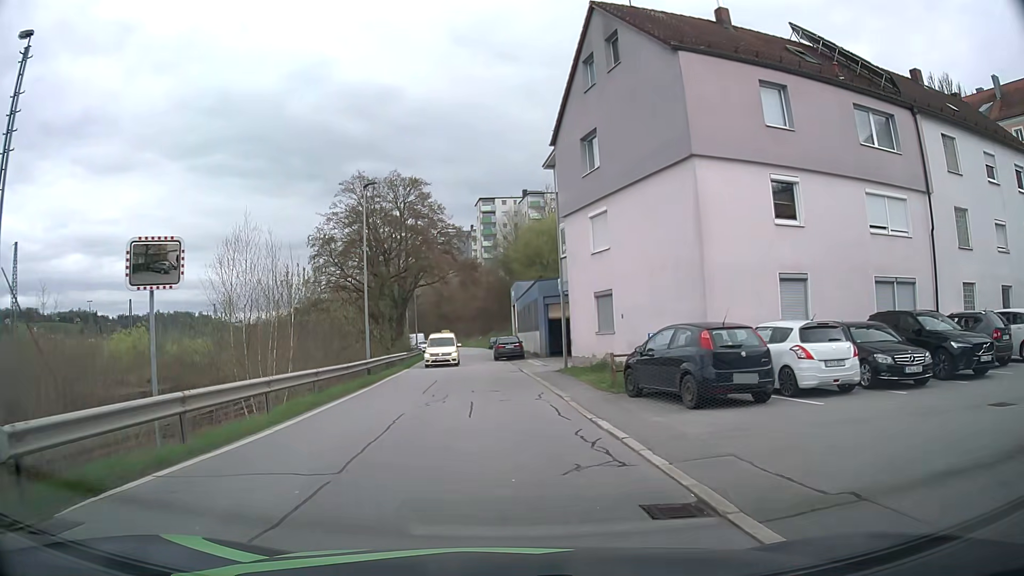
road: residential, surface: asphalt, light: Day
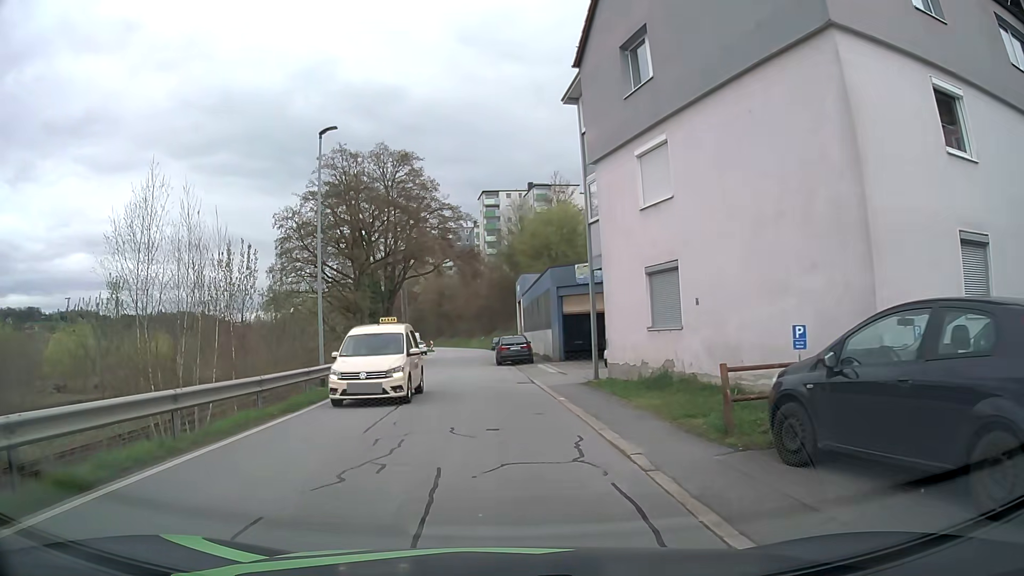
(0.0, +7.9) m; +1°
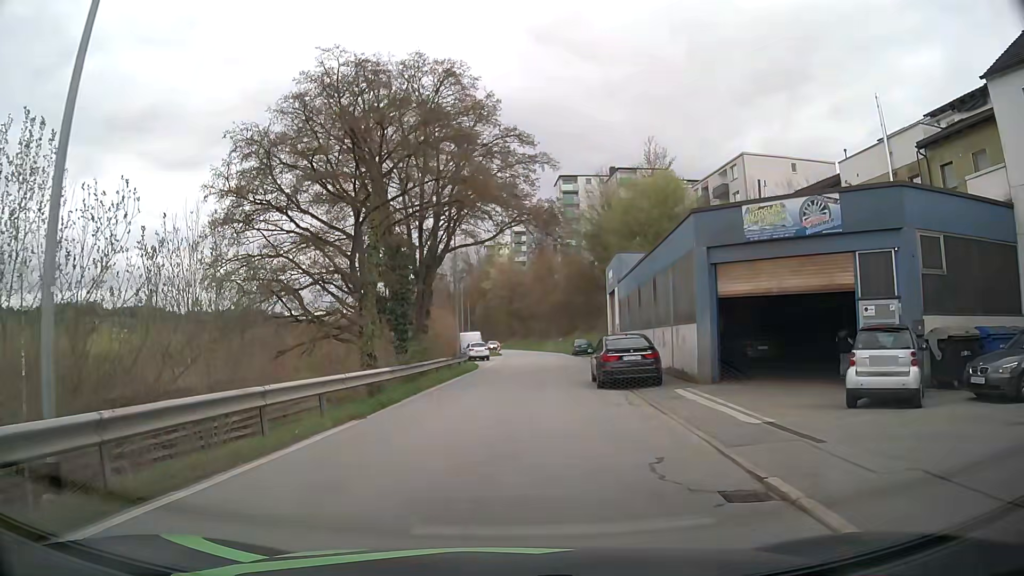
(-1.1, +15.8) m; -8°
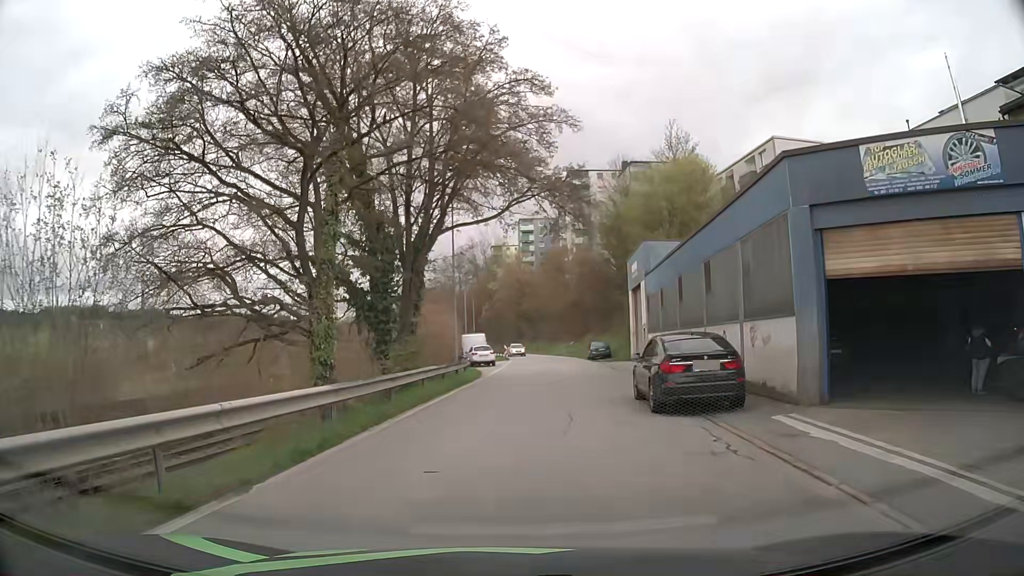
(0.0, +6.6) m; -1°
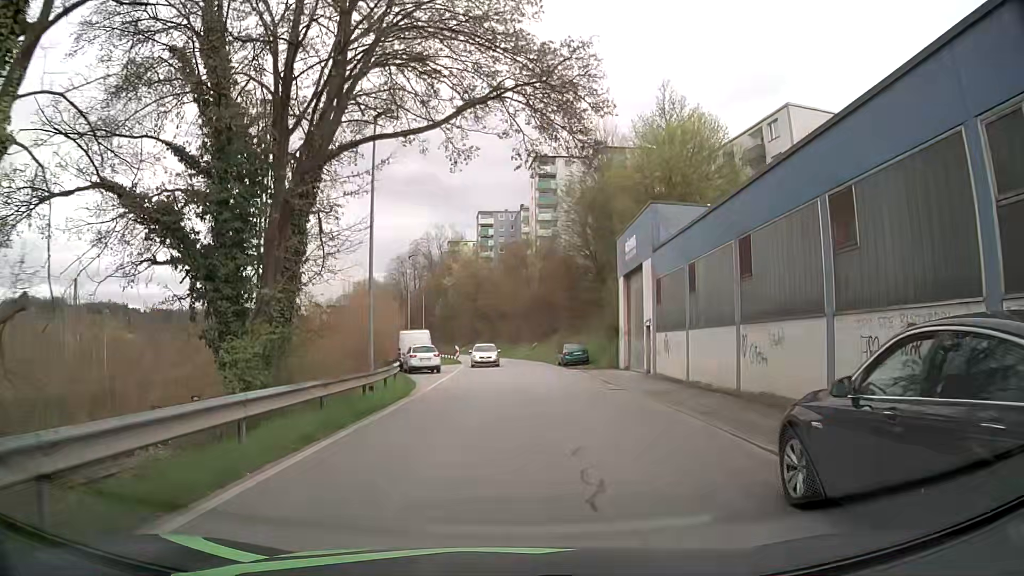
(+0.4, +11.3) m; +4°
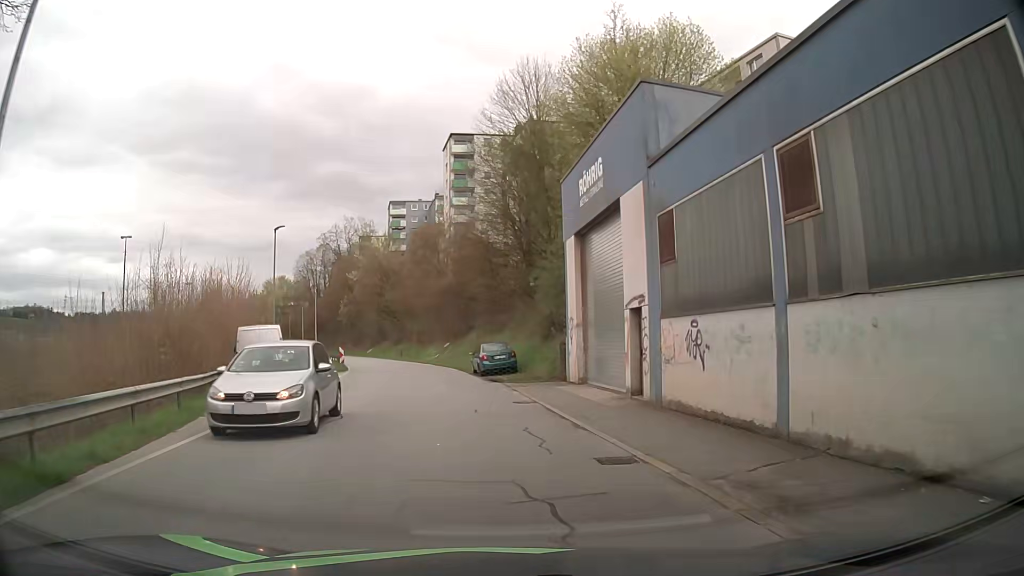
(+1.0, +13.1) m; +7°
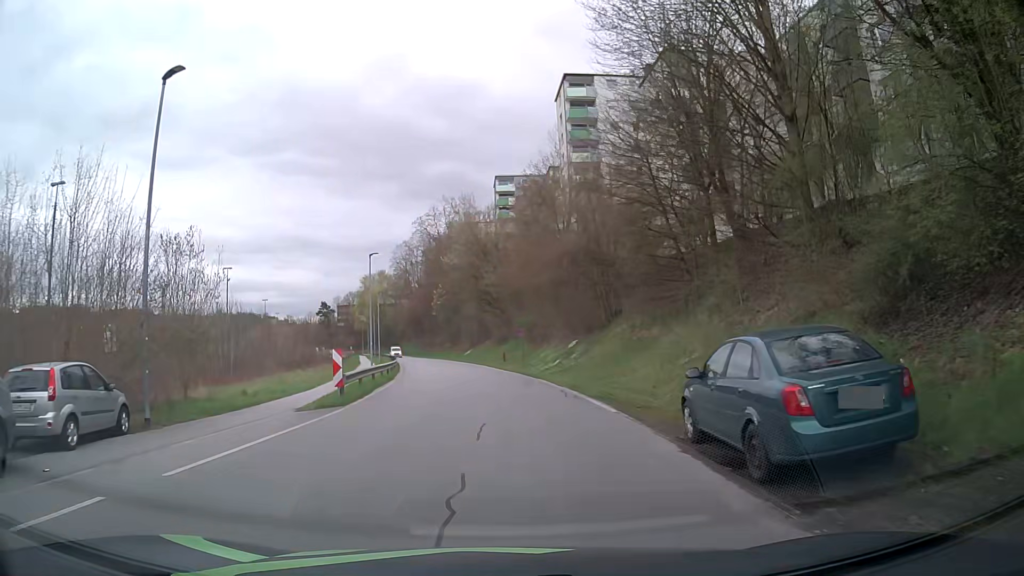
(-2.2, +23.5) m; -9°
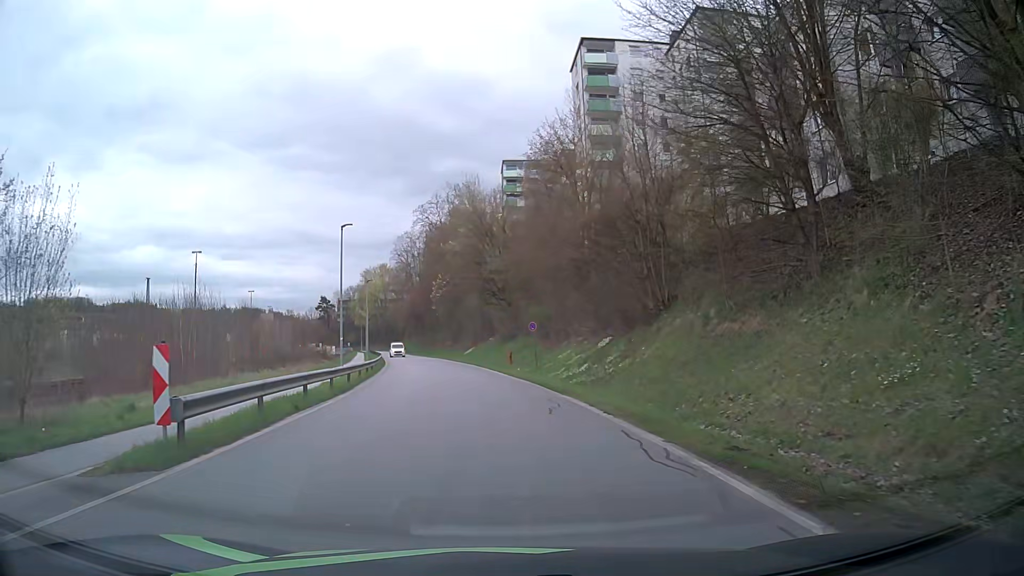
(-0.3, +9.9) m; -1°
(0, +10) (0, +20) (-1, +30) (-2, +40) (-4, +50) (-6, +60) (-8, +69) (-10, +79) (-12, +89) (-14, +99) m
